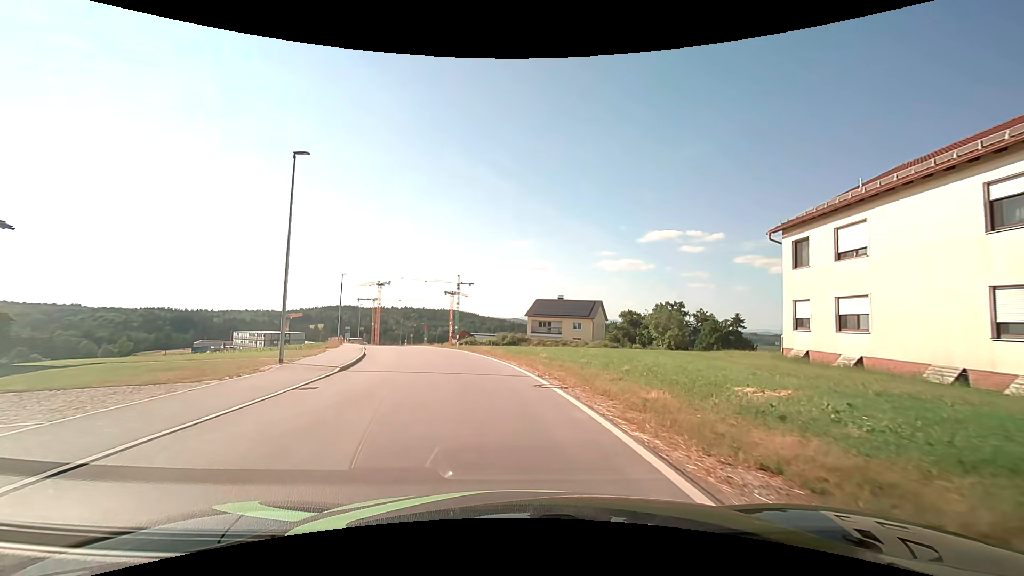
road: unclassified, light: Day
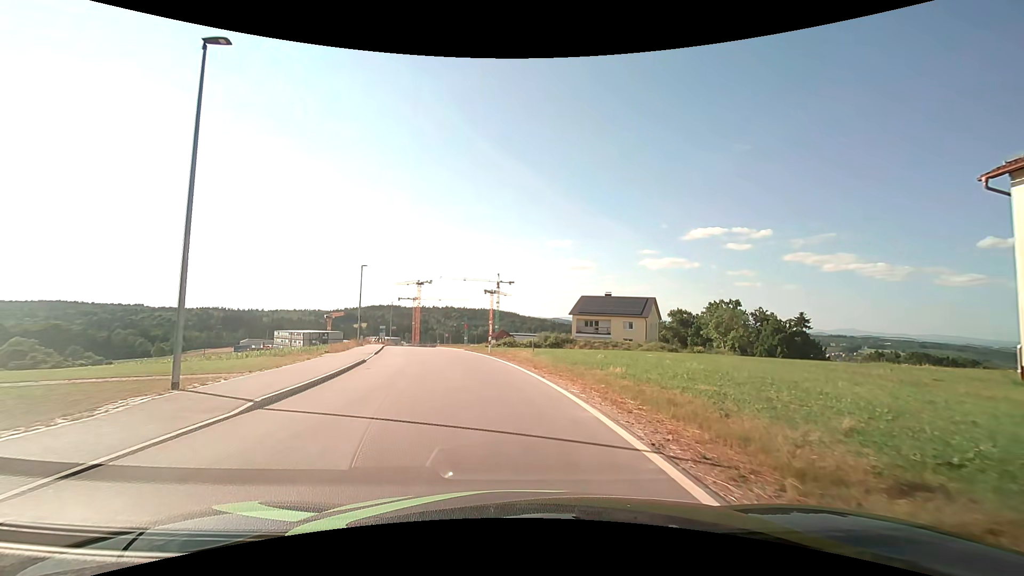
(-0.3, +8.4) m; -4°
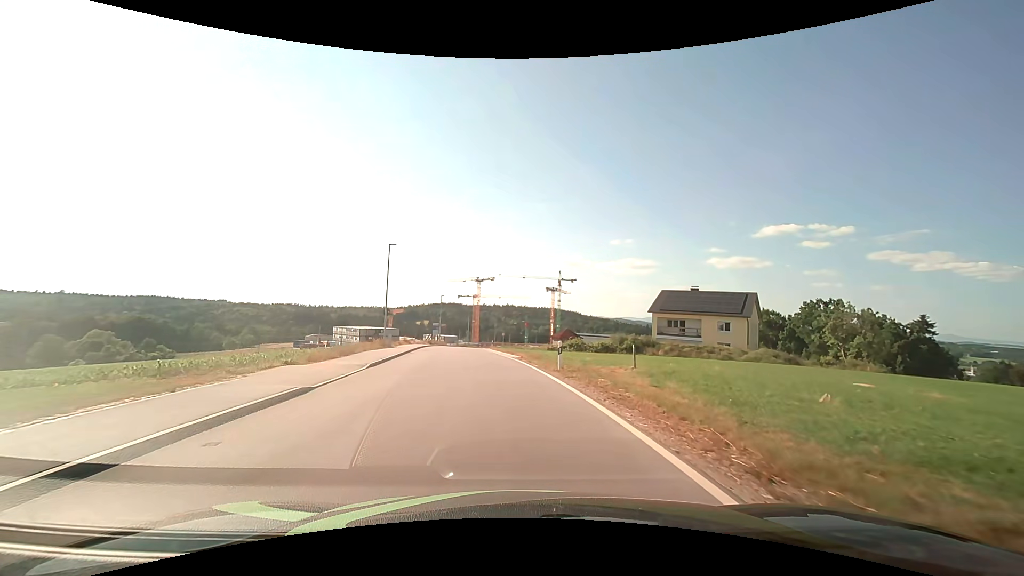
(-0.8, +12.7) m; -7°
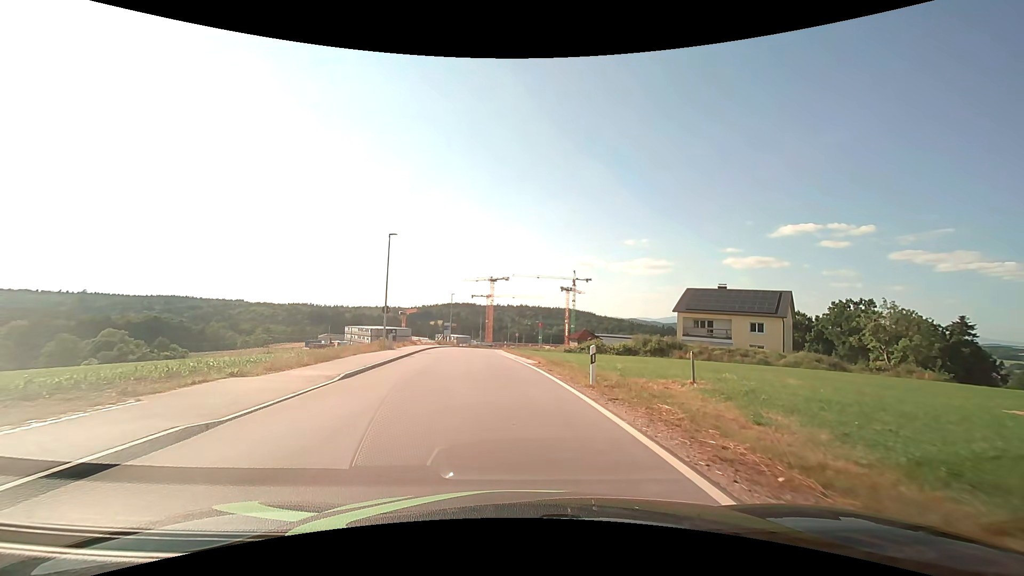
(-0.1, +4.5) m; -2°
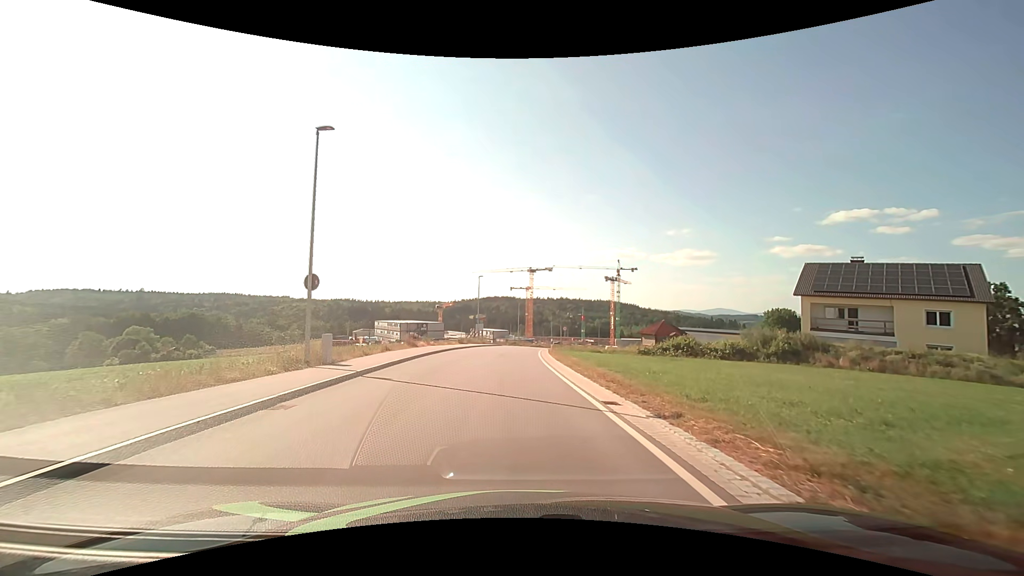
(-0.8, +18.8) m; -4°
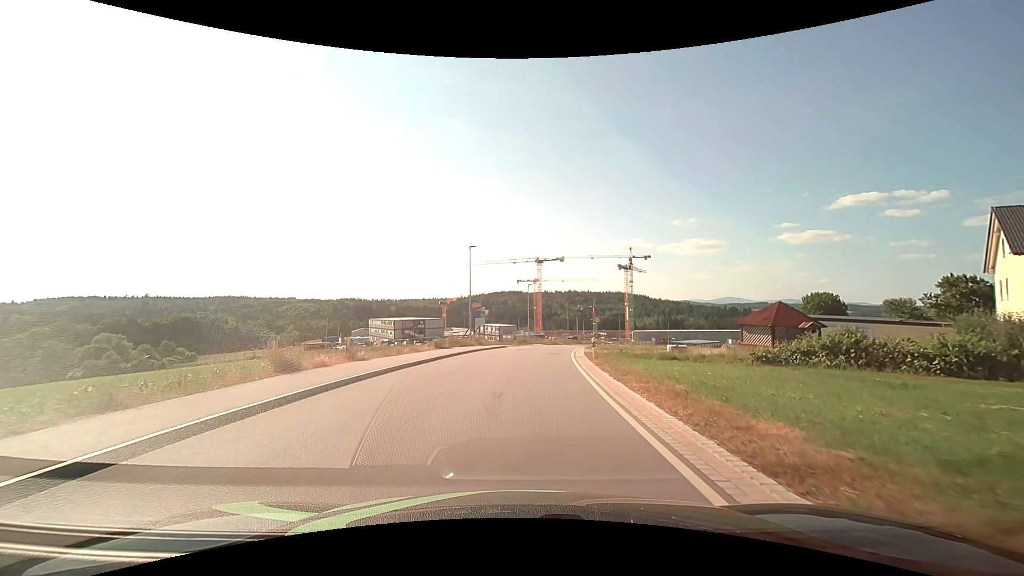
(-0.2, +19.3) m; -1°
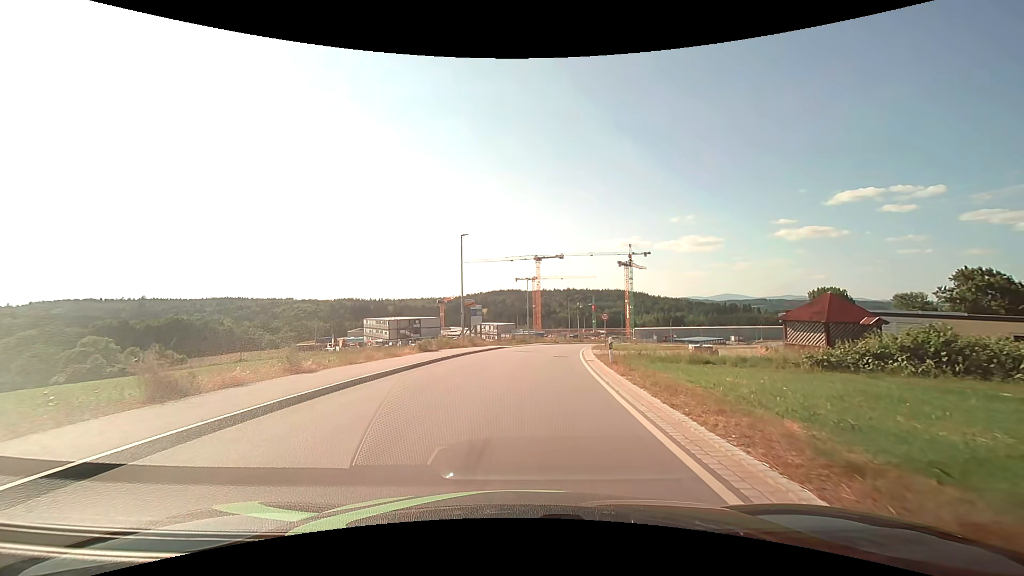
(0.0, +4.7) m; 0°
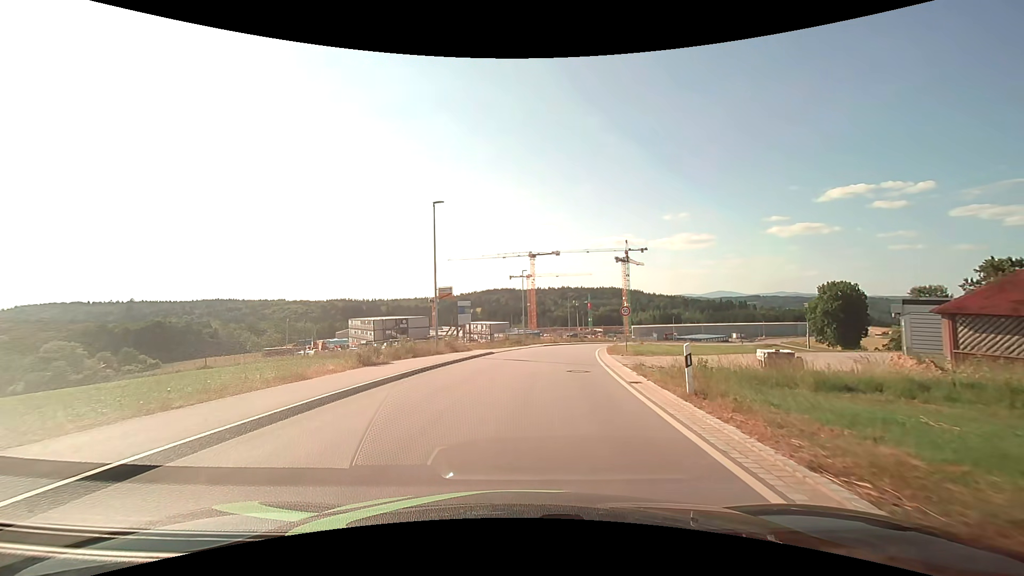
(0.0, +9.3) m; +1°
(0, +10) (+1, +20) (+2, +30) (+4, +40) (+5, +50) (+8, +59) (+10, +69) (+13, +79) (+16, +88) (+20, +97) m
